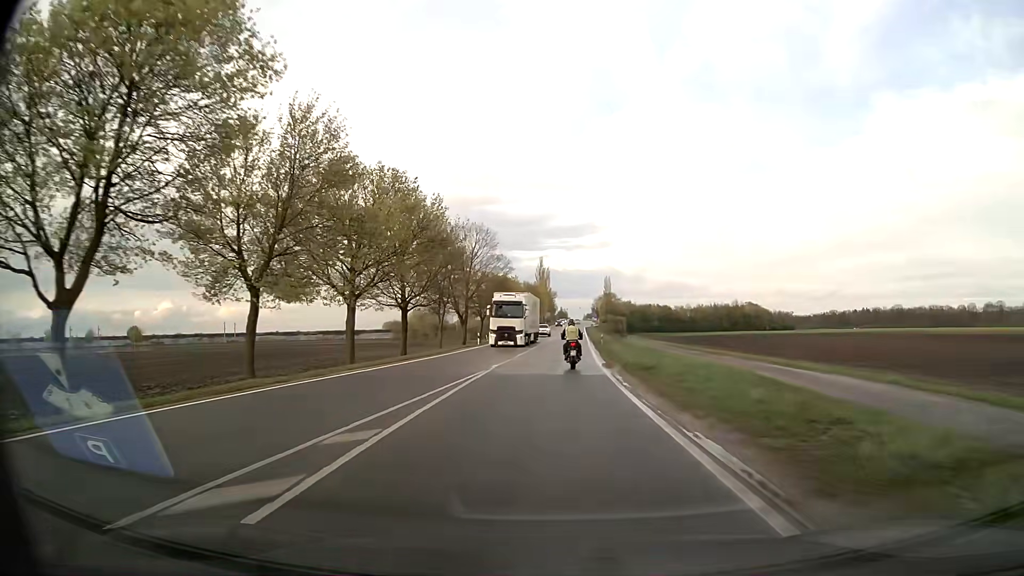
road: secondary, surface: asphalt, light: Day
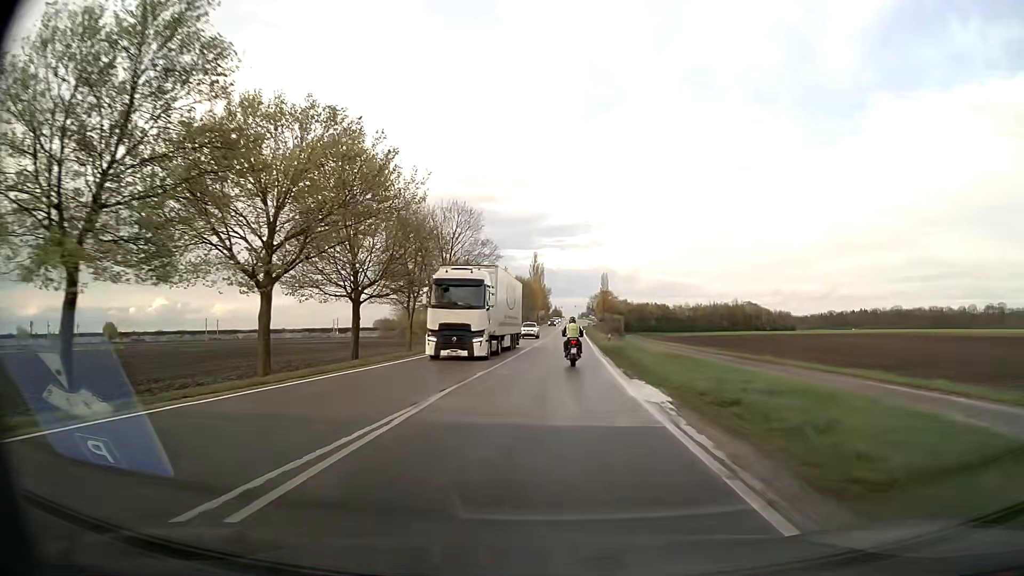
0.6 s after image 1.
(0.0, +11.3) m; 0°
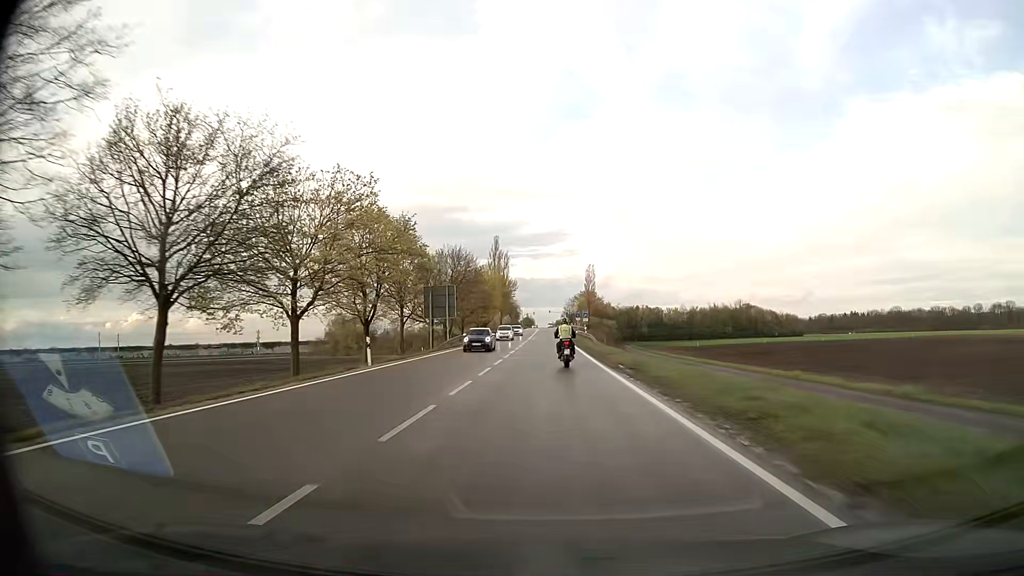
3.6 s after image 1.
(+1.4, +56.0) m; +2°
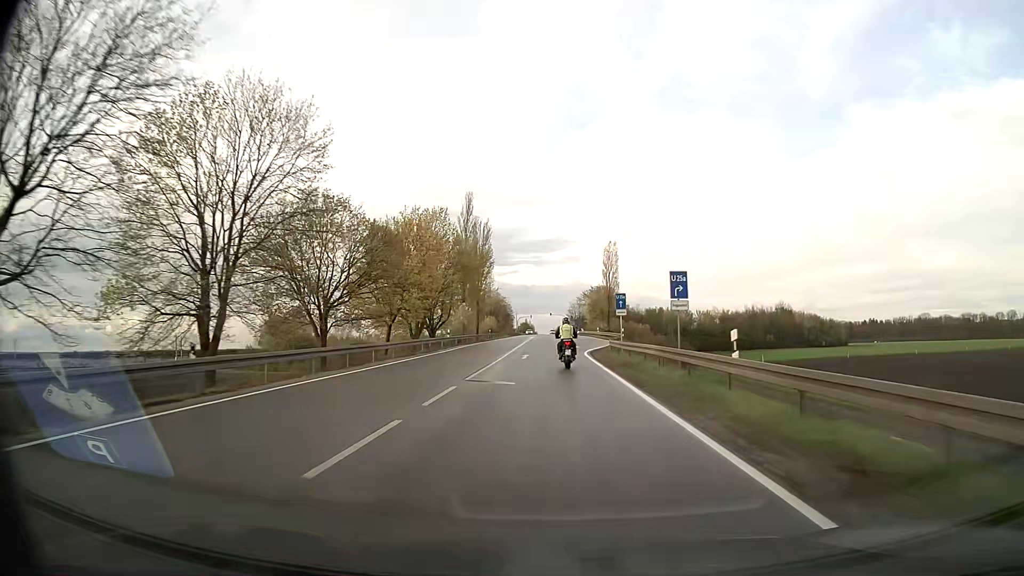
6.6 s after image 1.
(0.0, +56.4) m; 0°
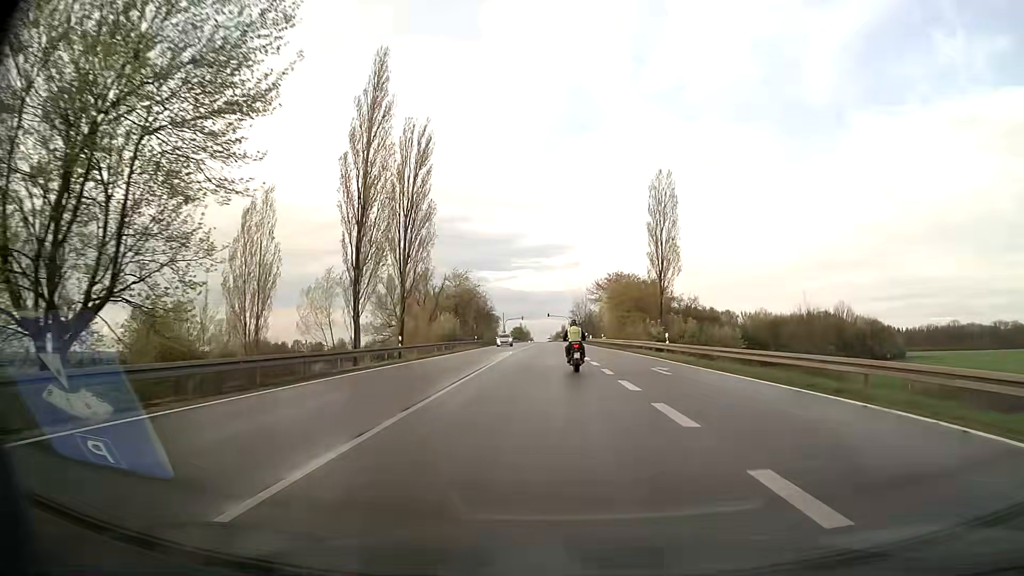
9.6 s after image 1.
(-0.1, +56.5) m; 0°
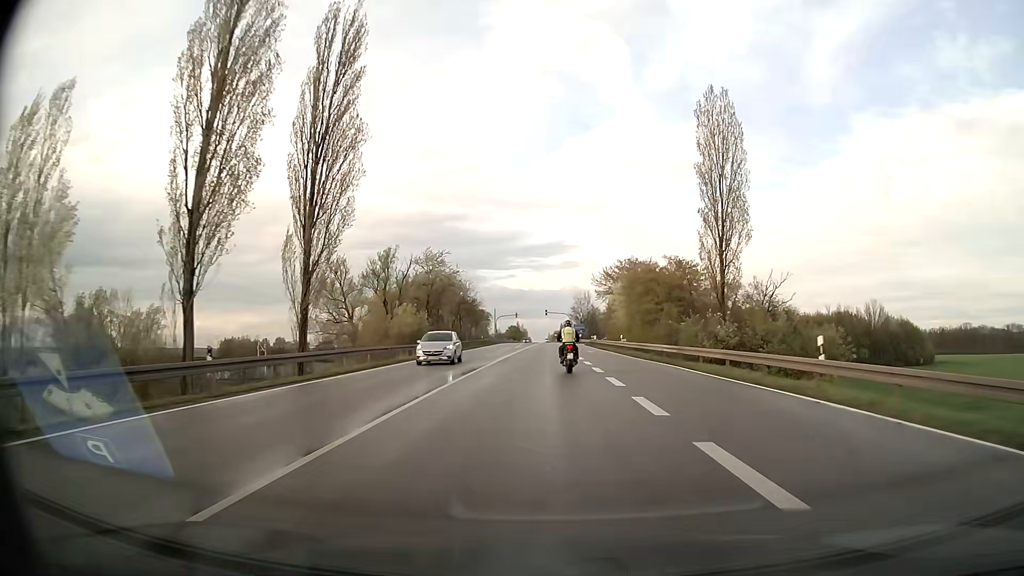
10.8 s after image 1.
(0.0, +22.4) m; 0°
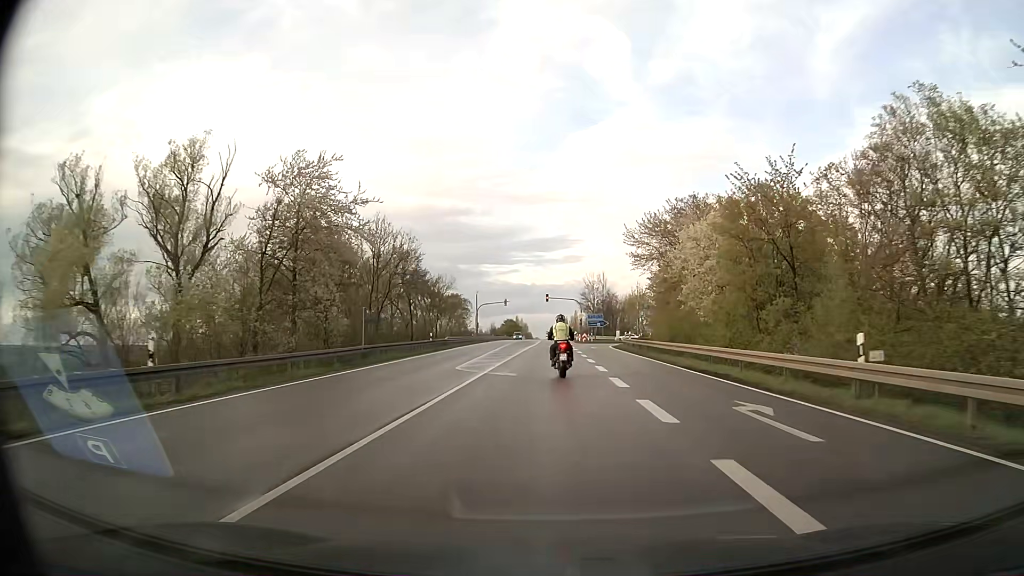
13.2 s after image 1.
(0.0, +43.2) m; 0°
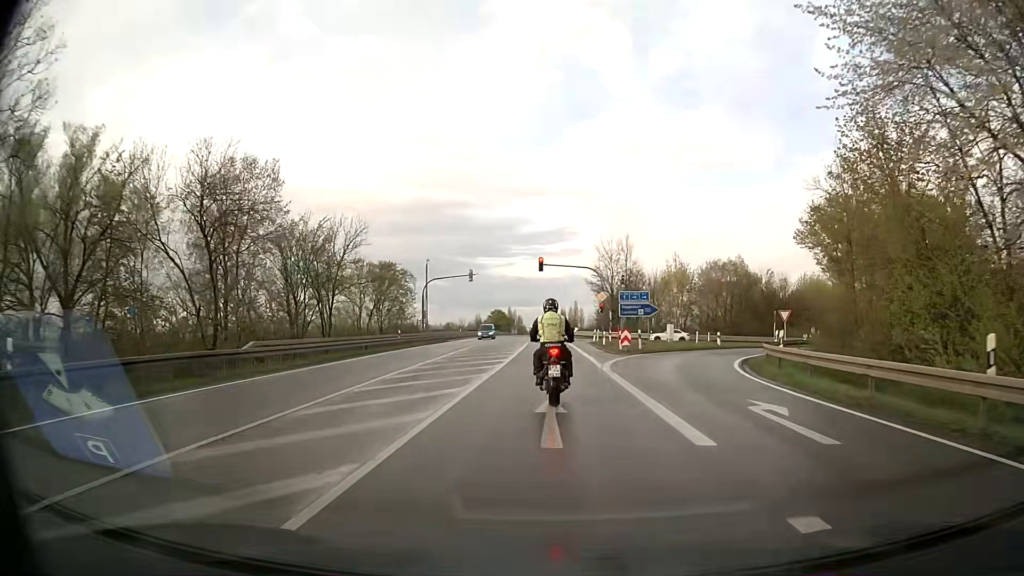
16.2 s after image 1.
(+0.1, +43.8) m; 0°
